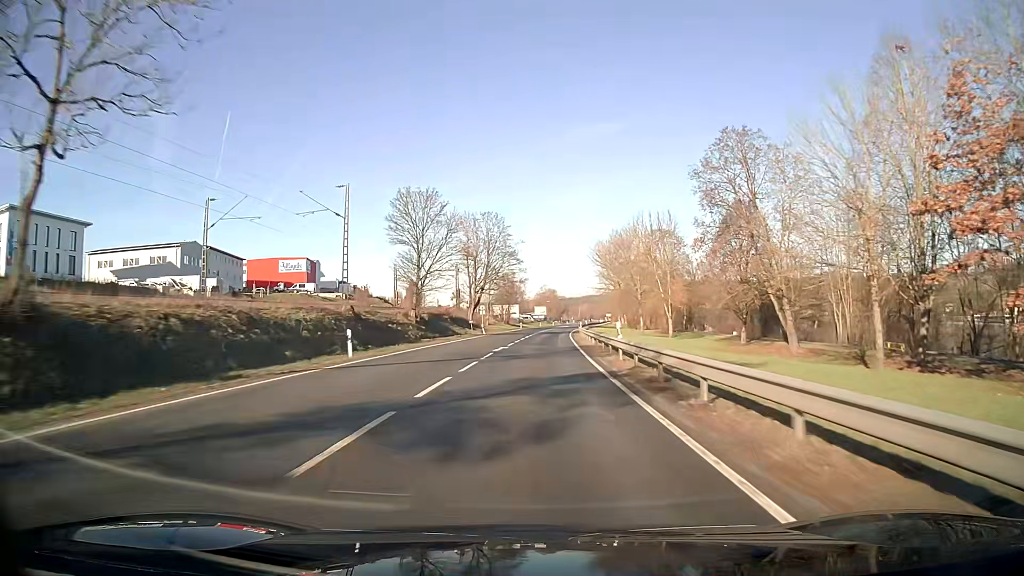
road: primary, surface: asphalt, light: Day
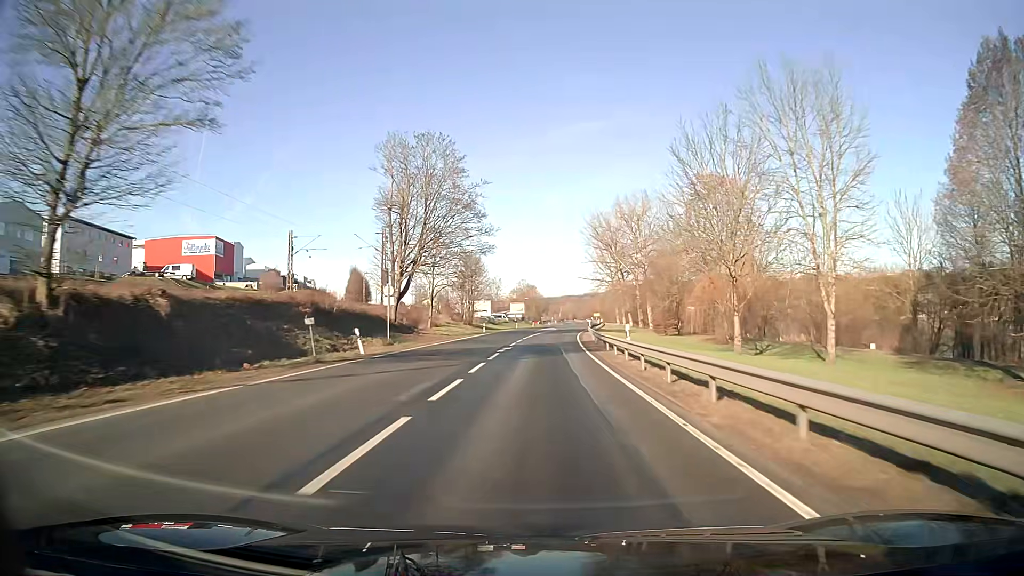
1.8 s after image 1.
(+0.6, +43.9) m; +2°
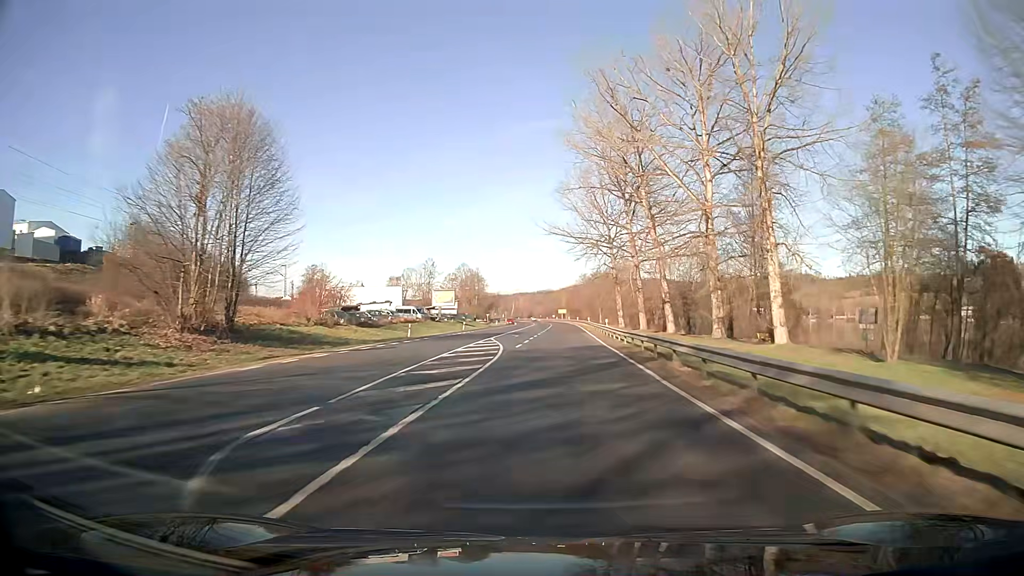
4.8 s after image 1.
(+2.5, +72.6) m; +4°
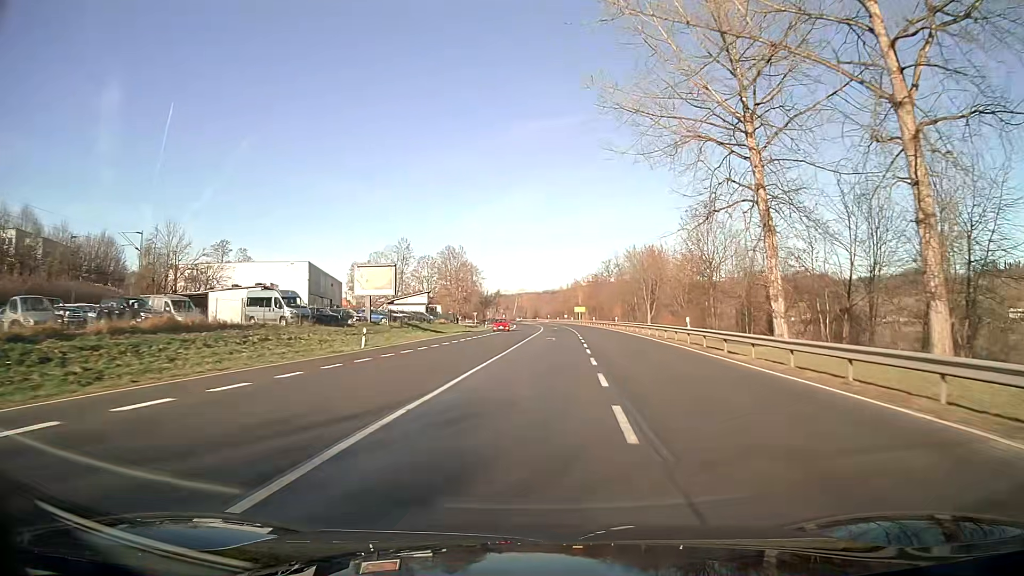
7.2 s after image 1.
(-0.3, +53.8) m; 0°
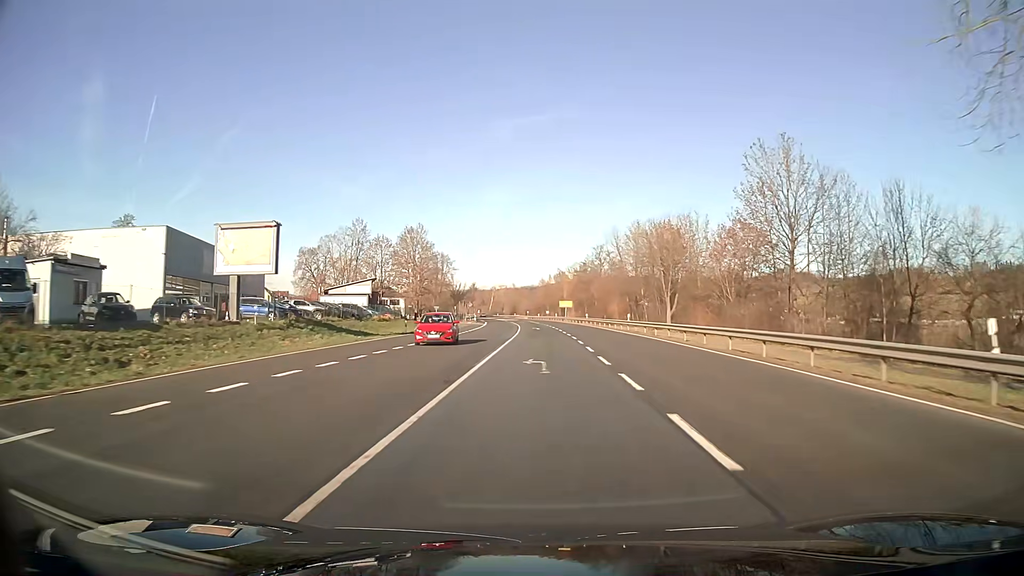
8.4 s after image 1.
(+0.4, +25.0) m; +2°
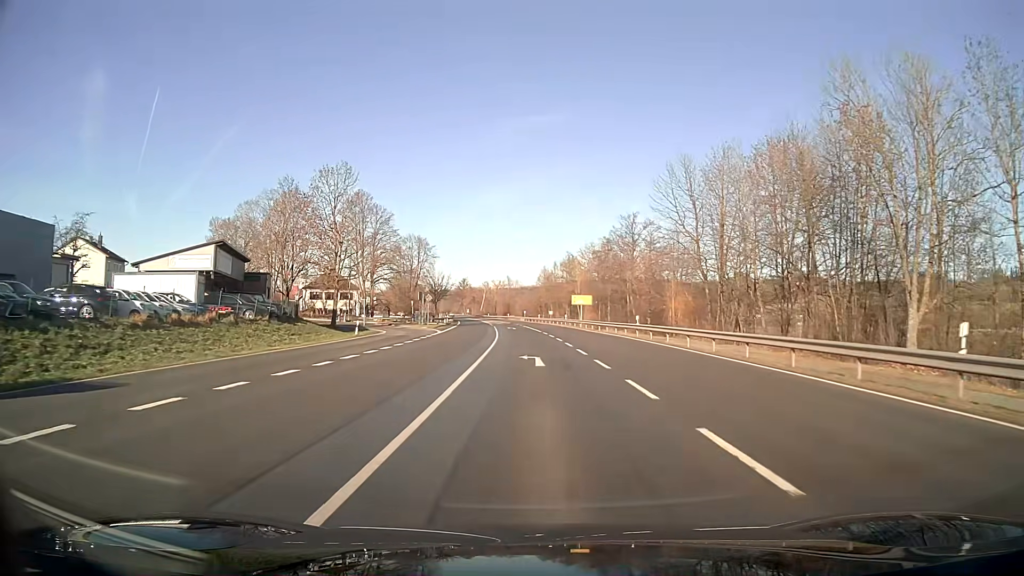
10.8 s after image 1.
(+0.1, +42.4) m; 0°
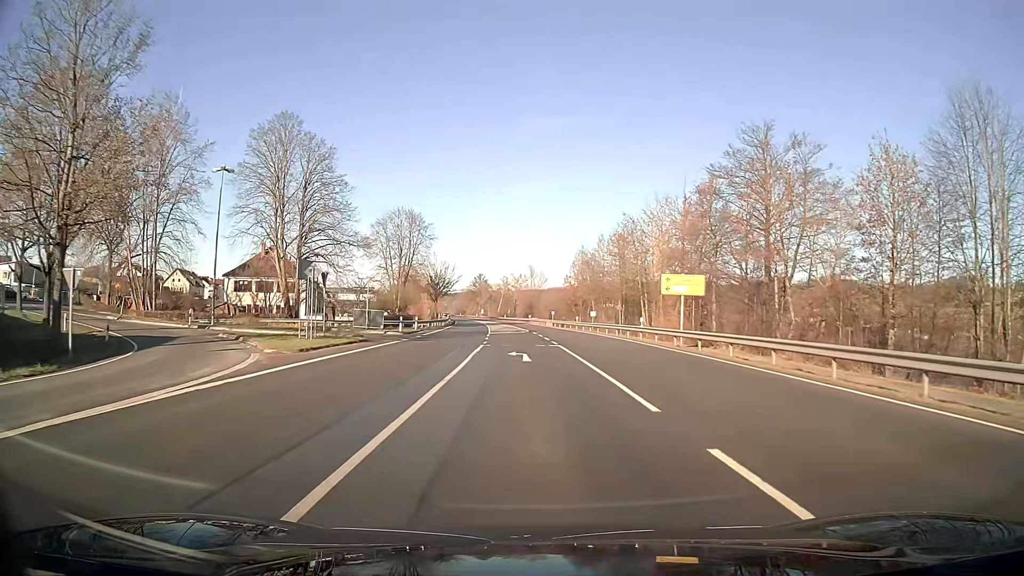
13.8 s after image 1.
(-0.8, +42.4) m; -2°
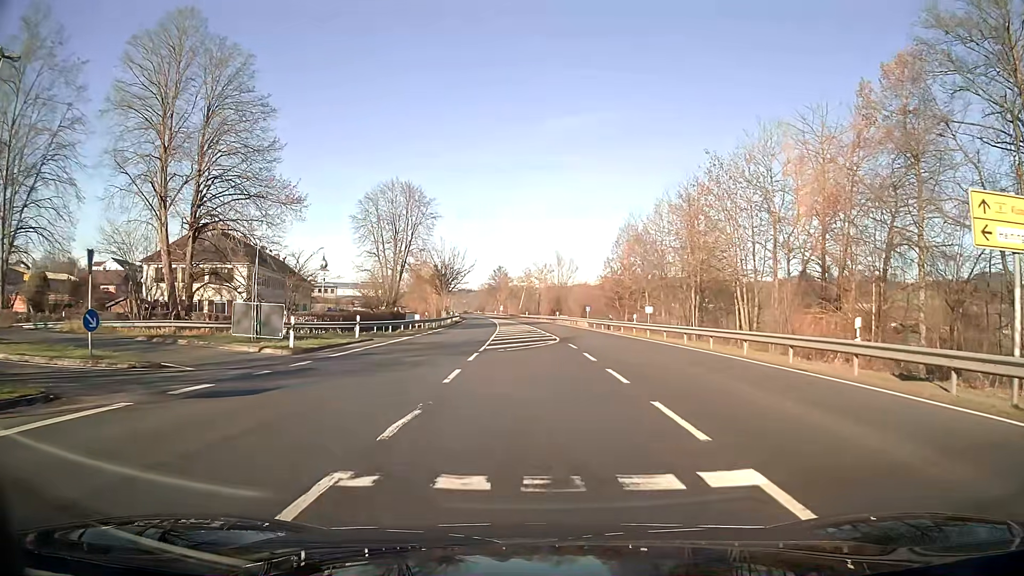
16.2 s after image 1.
(-0.4, +24.0) m; -3°
